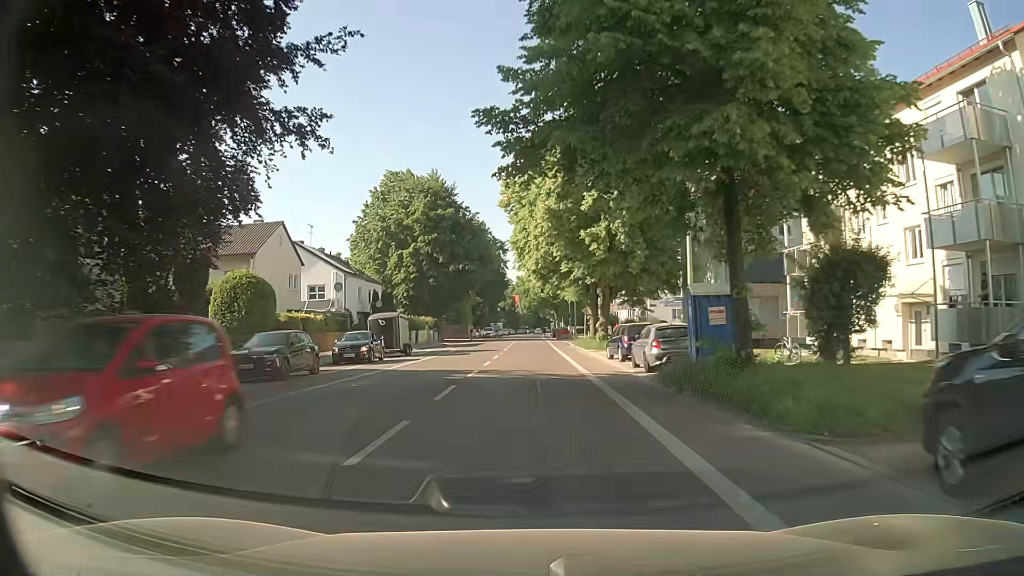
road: secondary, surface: asphalt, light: Day
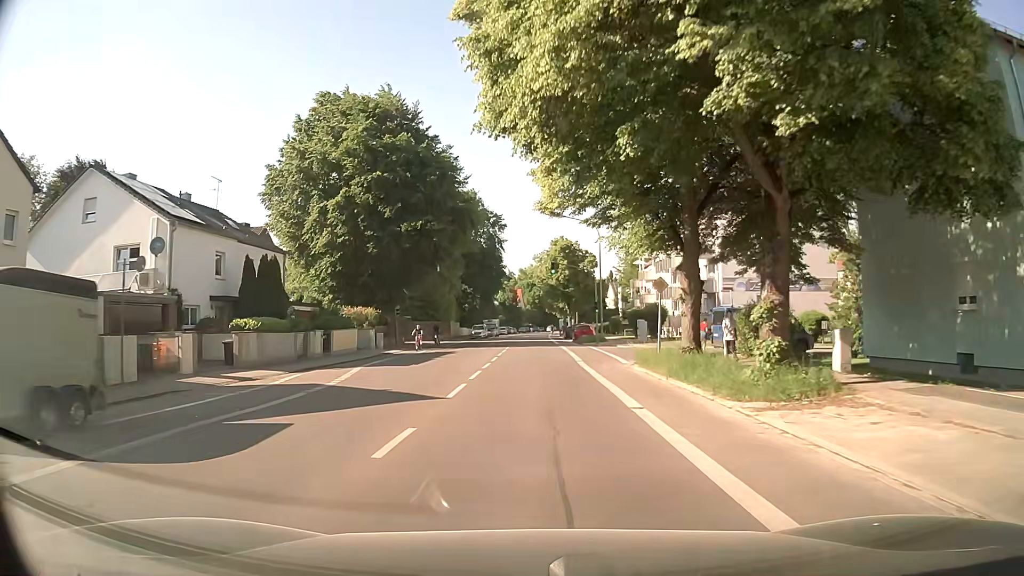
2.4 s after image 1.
(-0.2, +29.1) m; 0°
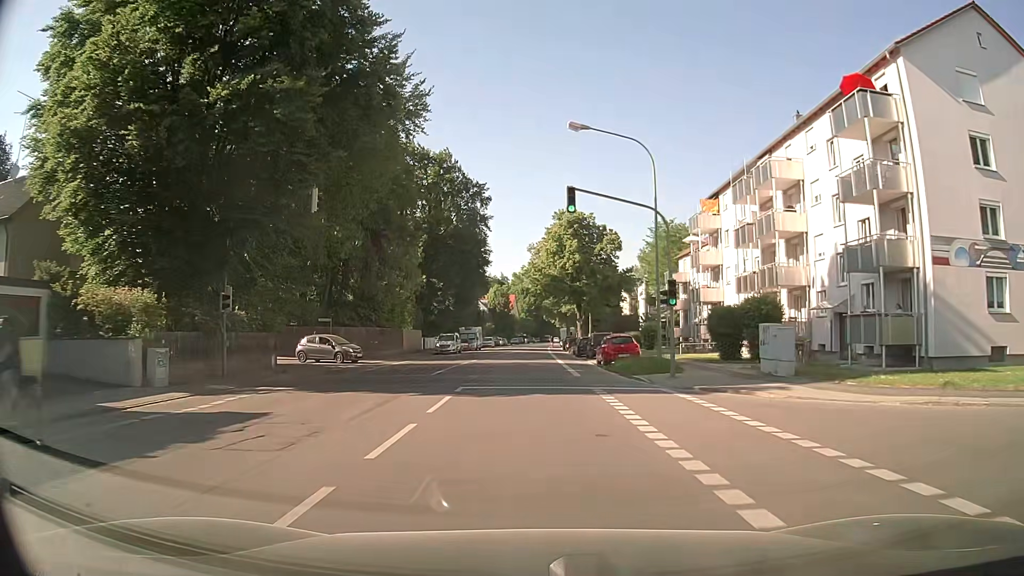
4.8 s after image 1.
(0.0, +28.2) m; 0°
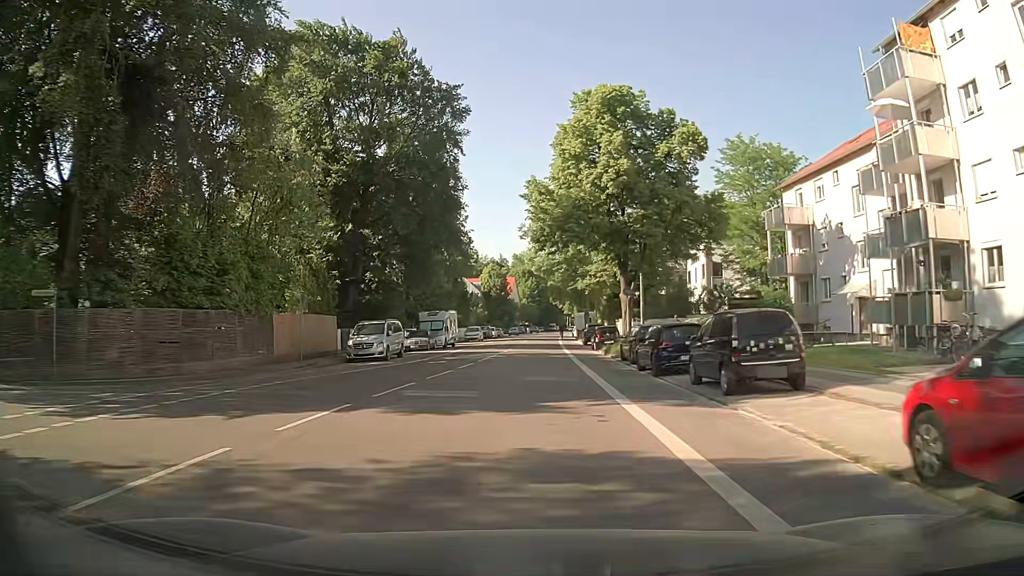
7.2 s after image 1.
(+0.1, +29.6) m; 0°
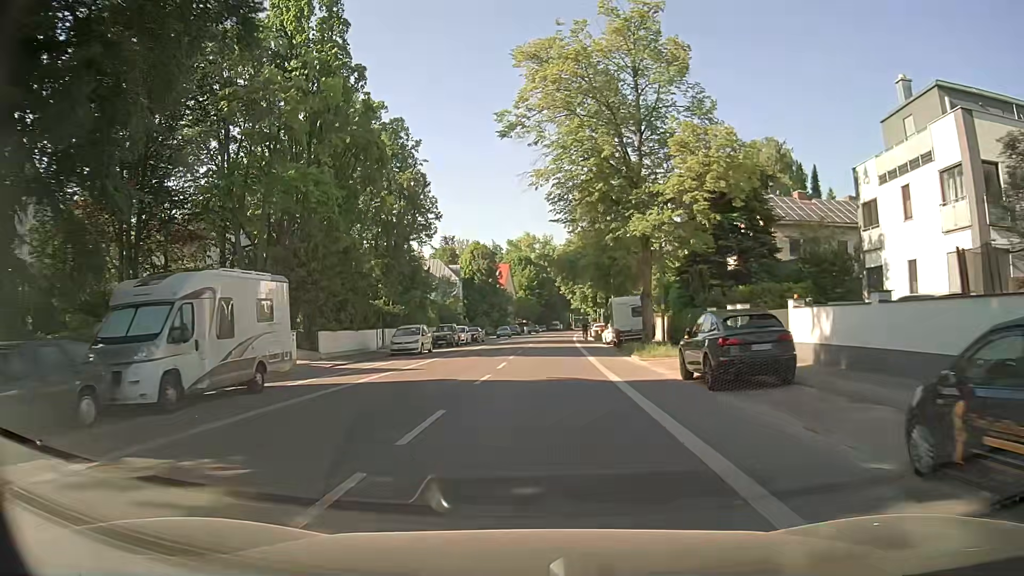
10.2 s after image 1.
(-0.1, +36.9) m; 0°
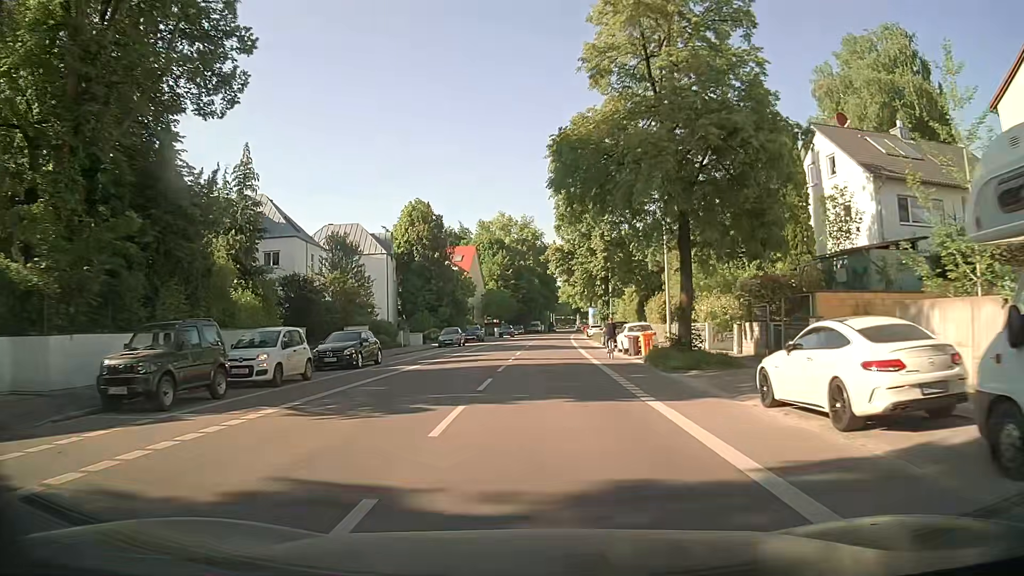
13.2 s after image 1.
(+0.4, +36.9) m; +2°
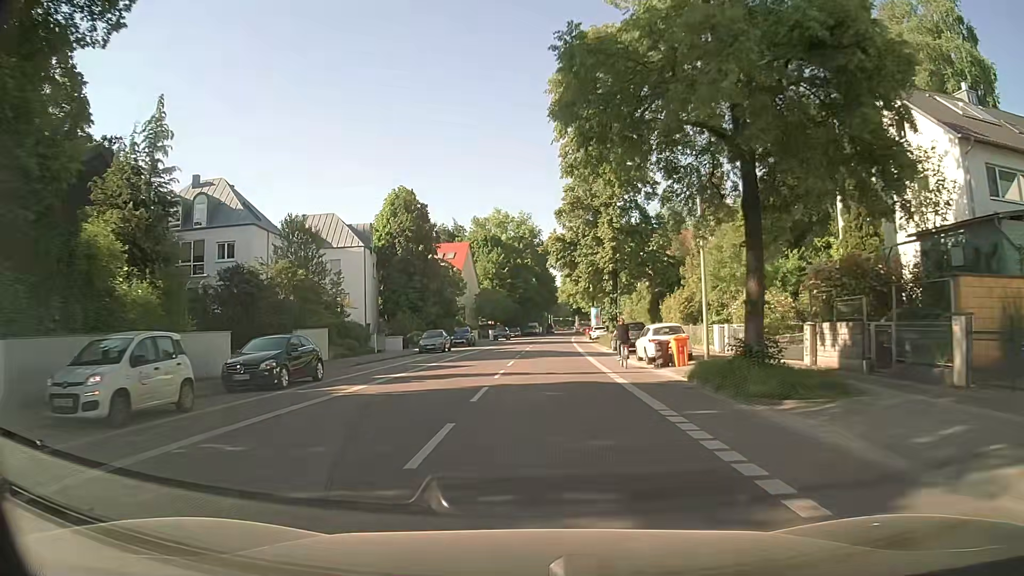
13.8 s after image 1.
(0.0, +7.6) m; 0°
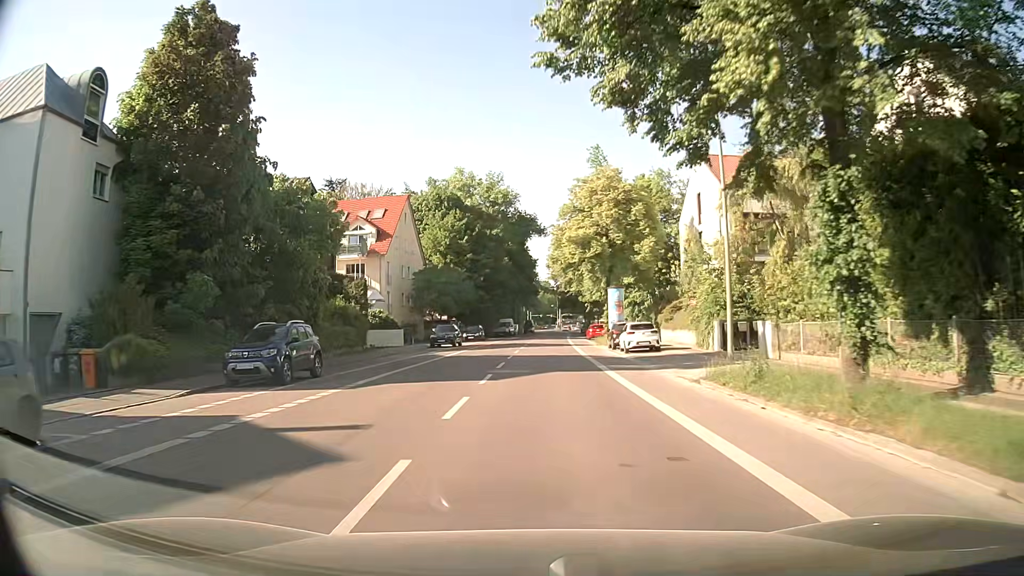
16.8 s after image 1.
(+0.6, +38.7) m; +1°
(0, +10) (0, +20) (+1, +30) (+1, +40) (+1, +50) (+2, +60) (+2, +70) (+3, +80) (+3, +90) (+4, +100) m
